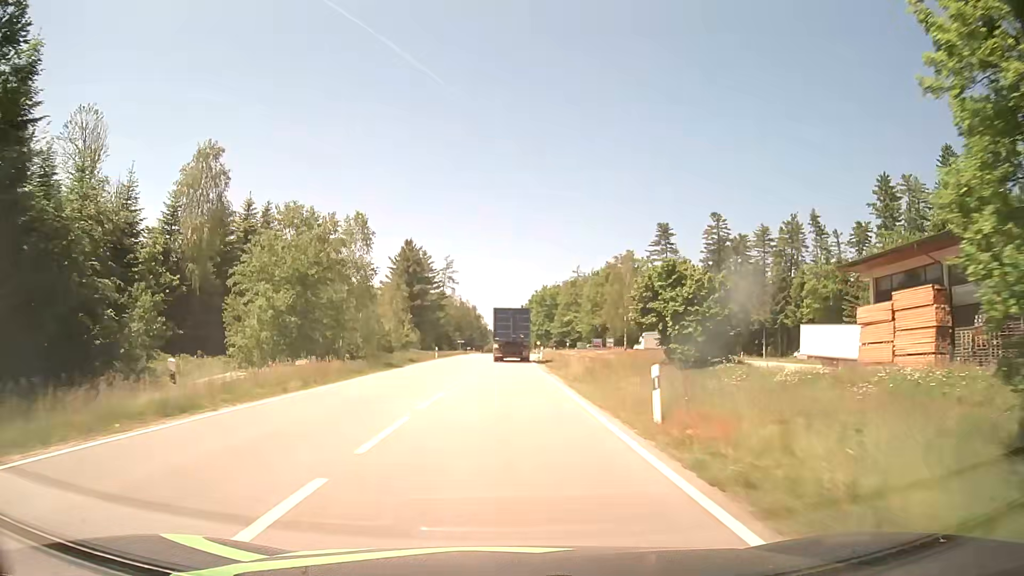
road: secondary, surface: asphalt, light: Day
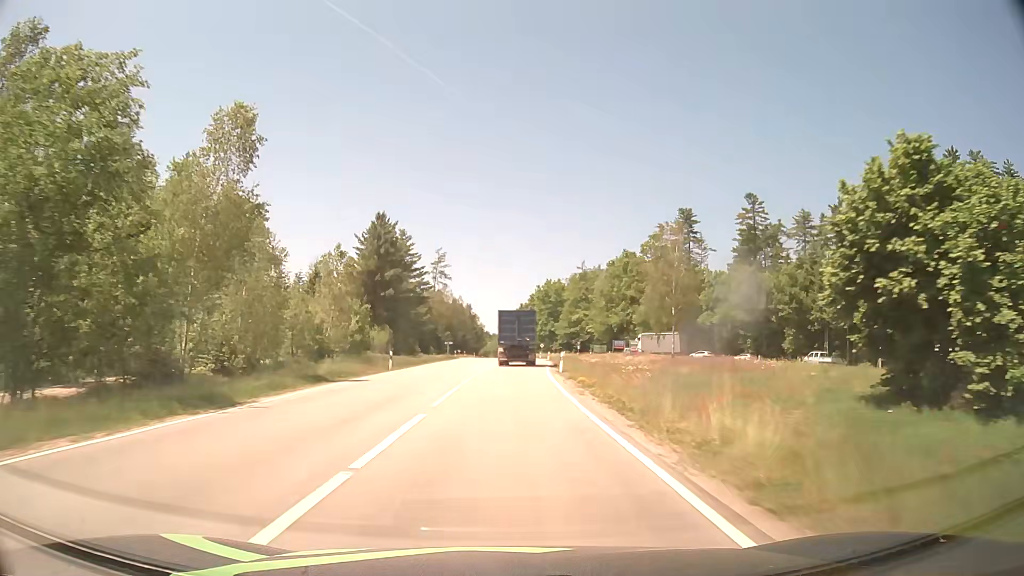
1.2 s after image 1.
(0.0, +23.6) m; 0°
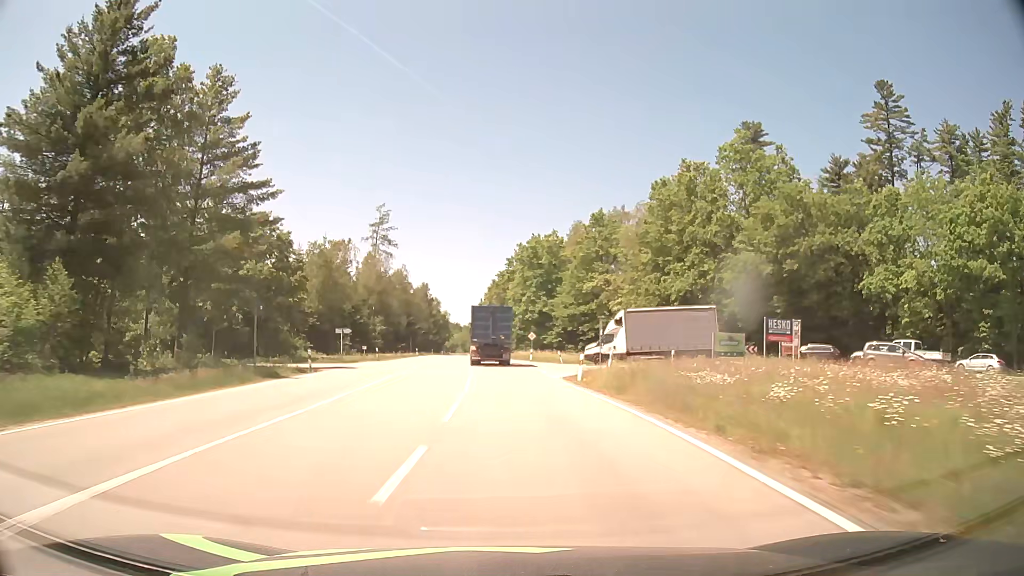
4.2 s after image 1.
(+1.2, +58.2) m; +2°
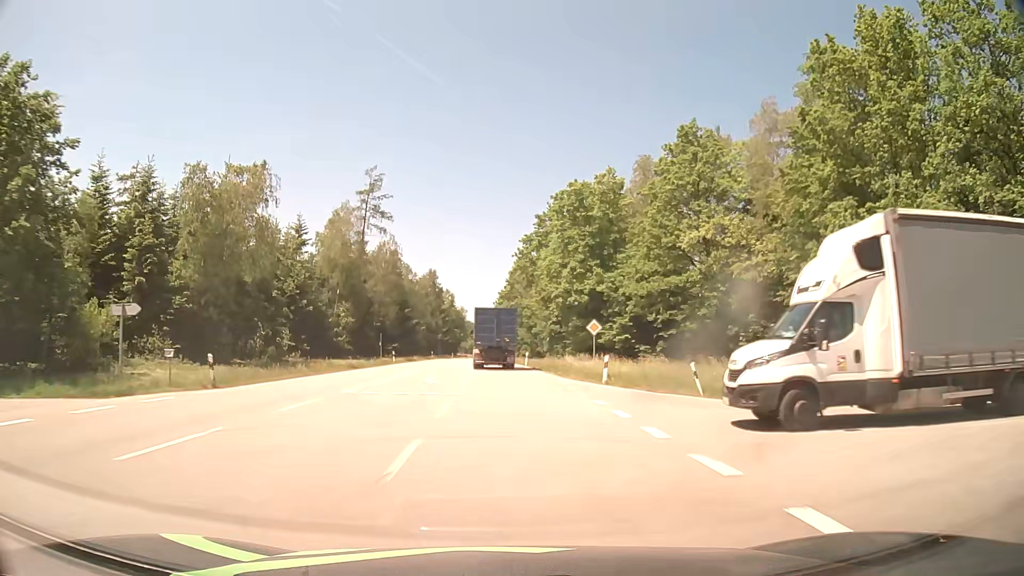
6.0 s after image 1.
(-0.5, +34.9) m; -2°
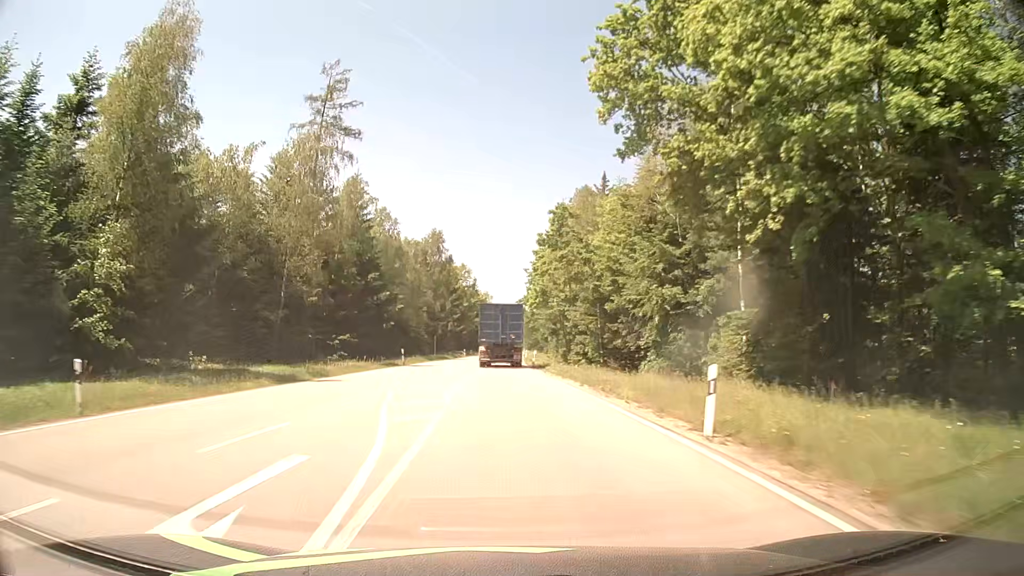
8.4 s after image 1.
(-0.7, +46.6) m; -2°
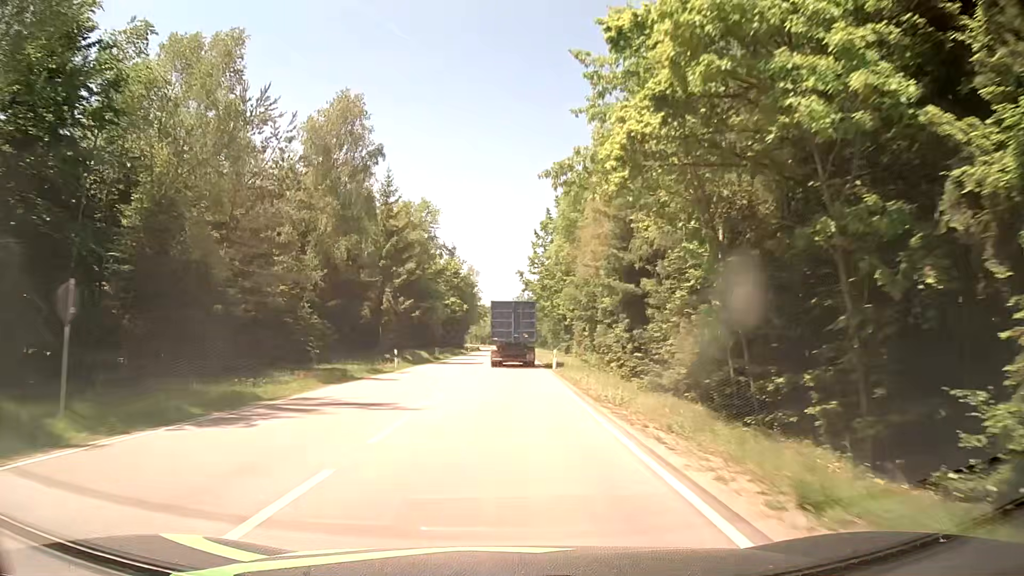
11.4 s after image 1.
(-0.3, +58.8) m; 0°
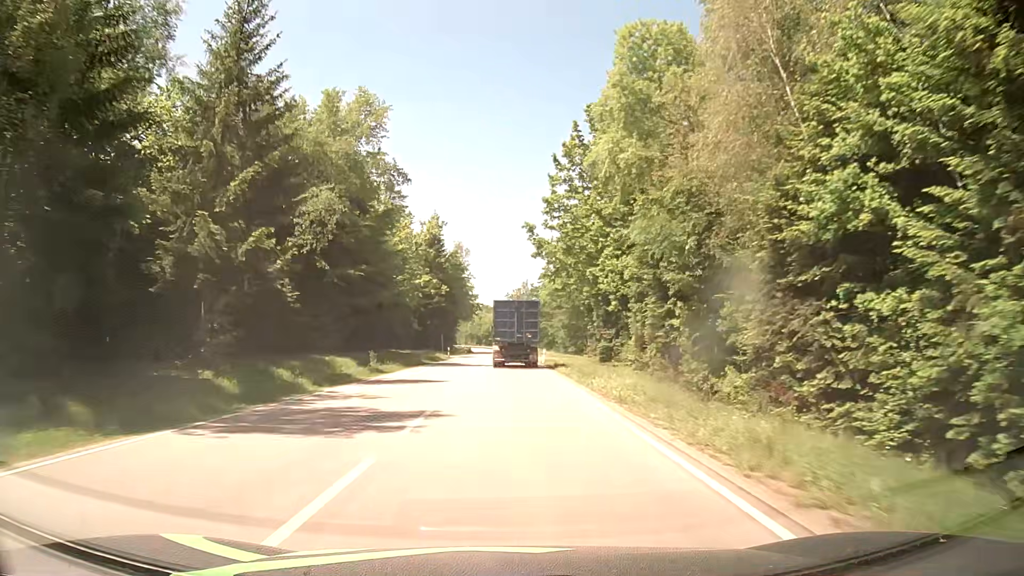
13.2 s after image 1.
(+0.2, +35.5) m; 0°
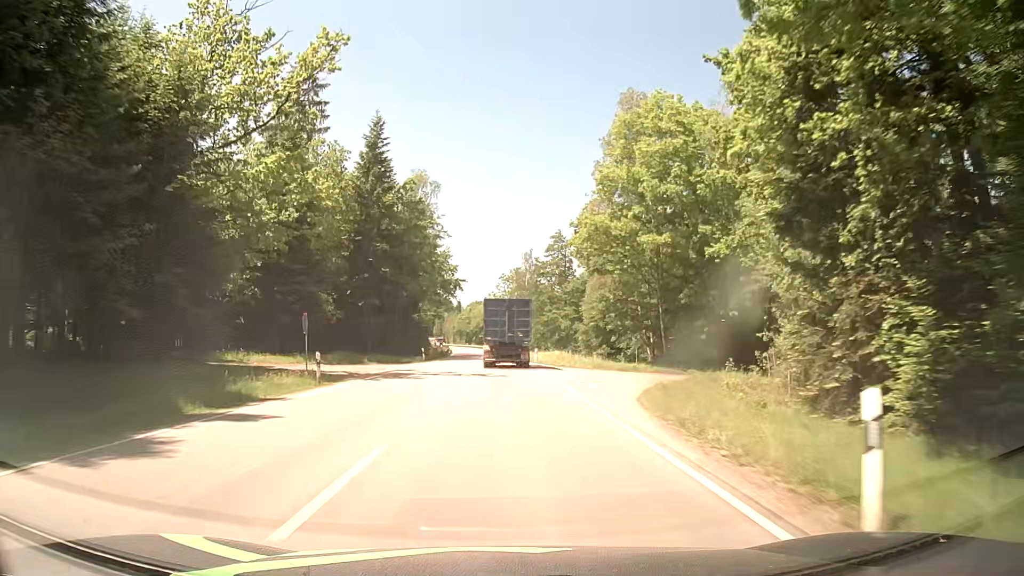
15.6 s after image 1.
(+0.3, +47.4) m; 0°
(0, +10) (0, +20) (0, +30) (0, +40) (0, +50) (0, +60) (0, +70) (0, +80) (-1, +90) (-1, +100) m
